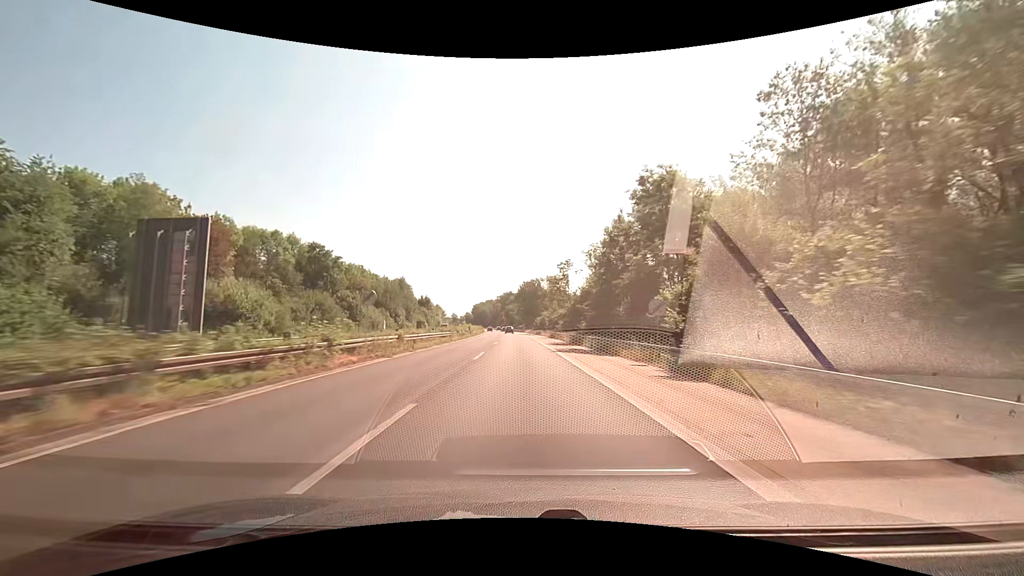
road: trunk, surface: asphalt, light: Day
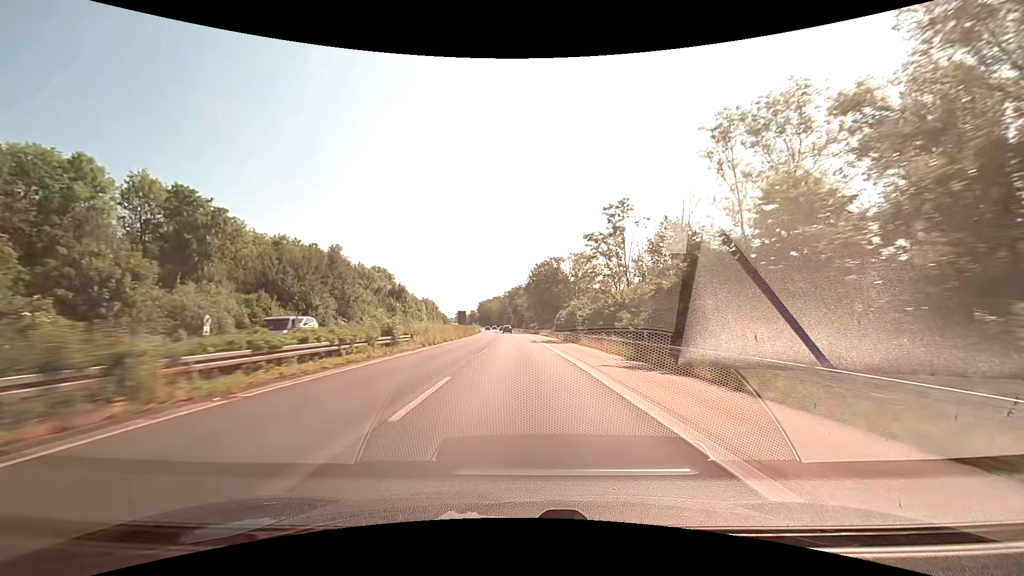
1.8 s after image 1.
(-0.7, +50.1) m; -1°
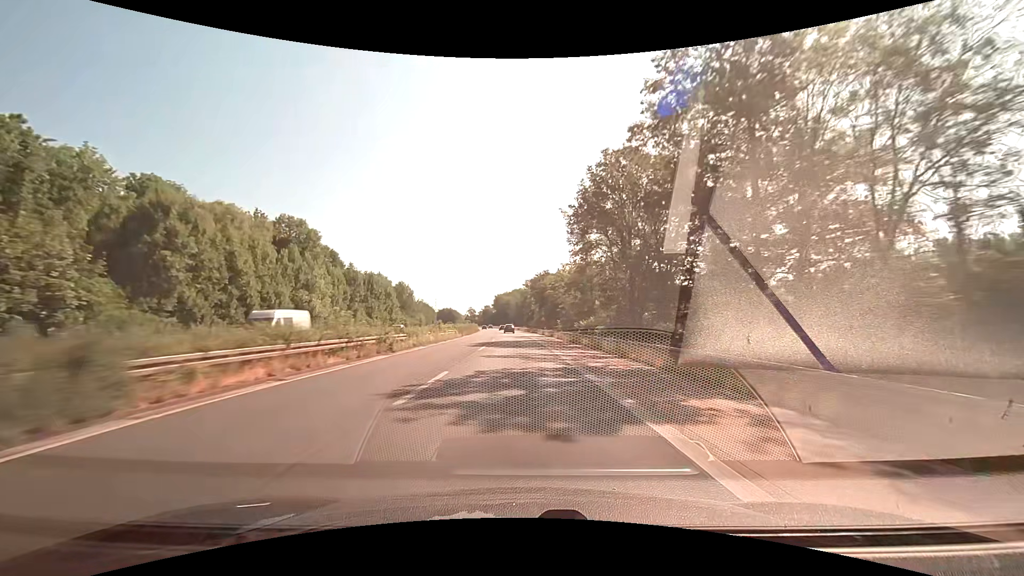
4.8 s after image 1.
(-1.8, +87.0) m; -3°
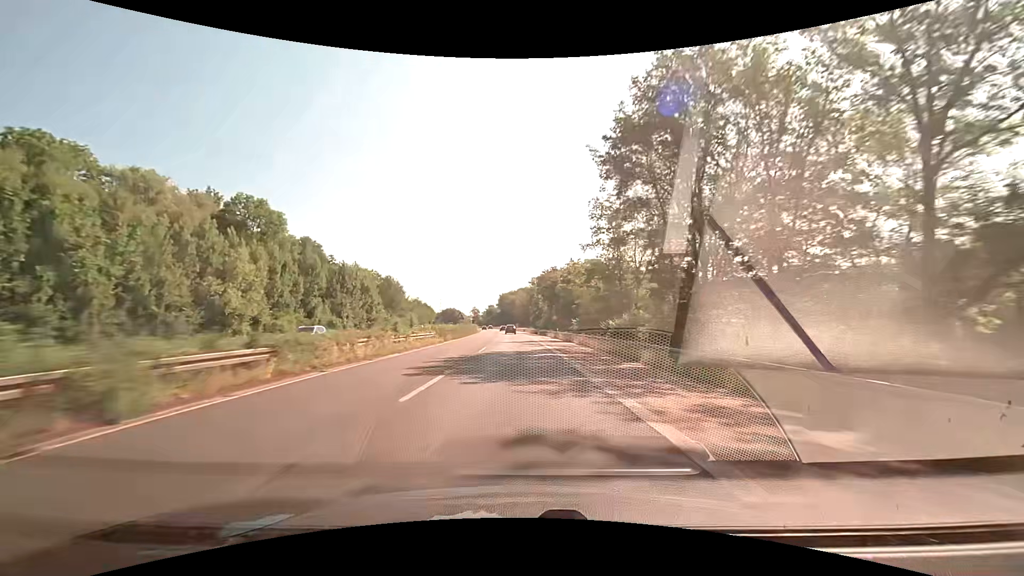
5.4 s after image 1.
(-0.1, +17.8) m; -1°
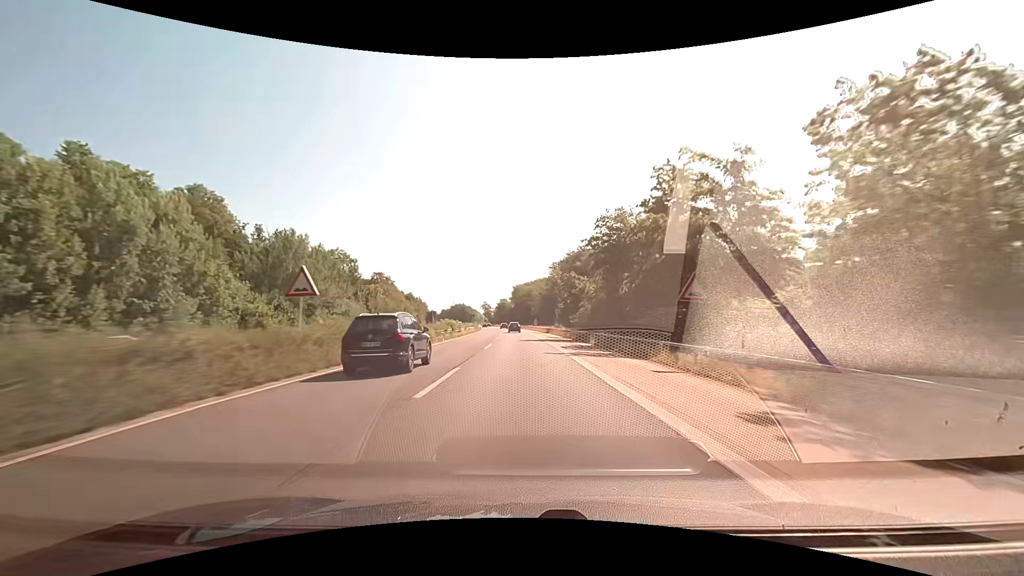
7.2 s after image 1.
(-0.9, +53.9) m; -2°
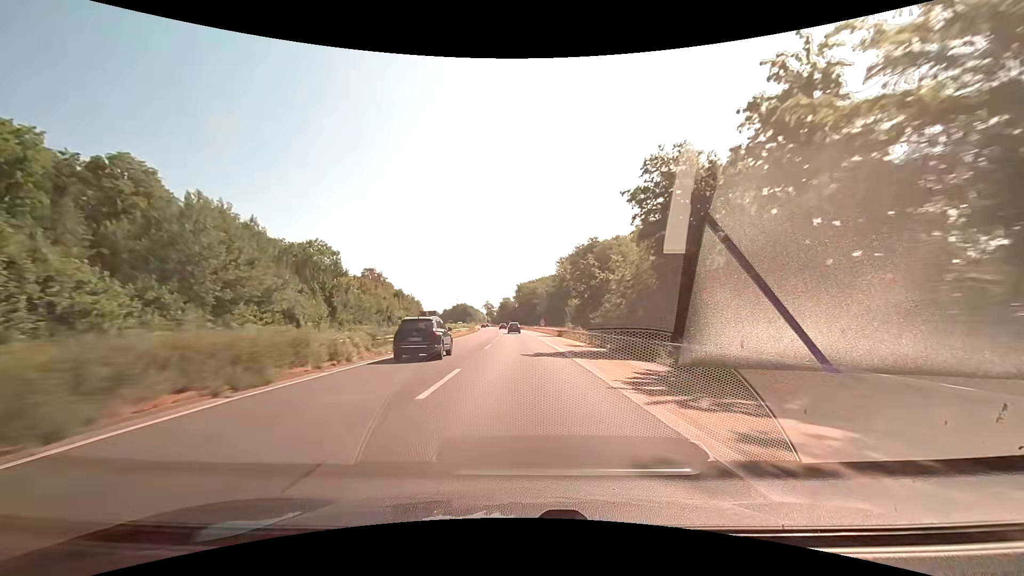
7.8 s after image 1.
(-0.1, +17.6) m; -1°
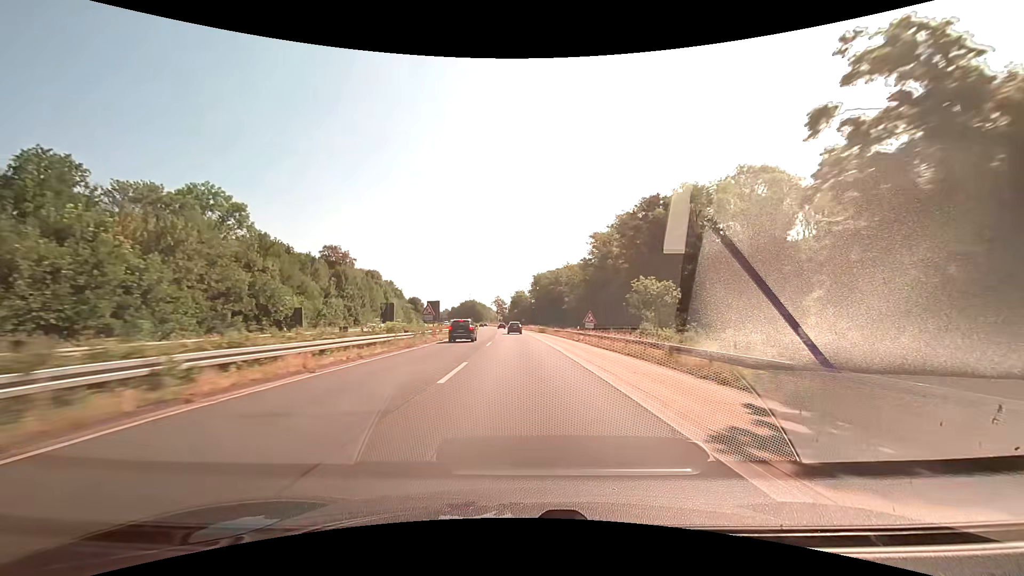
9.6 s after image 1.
(-0.9, +51.4) m; -2°
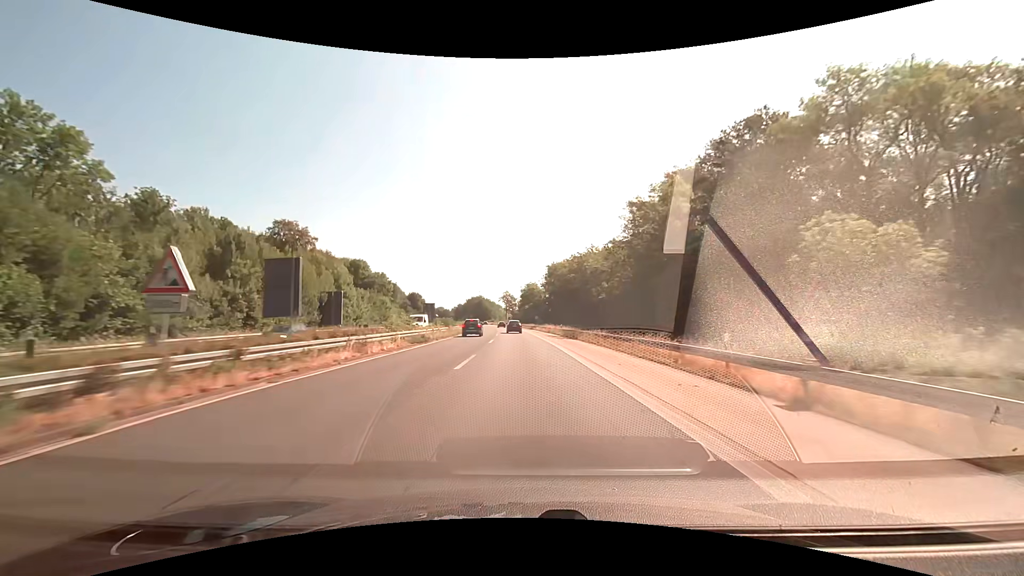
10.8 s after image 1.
(-0.5, +33.0) m; -1°
(0, +10) (0, +20) (0, +30) (-1, +40) (-1, +50) (-1, +60) (-2, +70) (-2, +80) (-3, +90) (-3, +100) m
